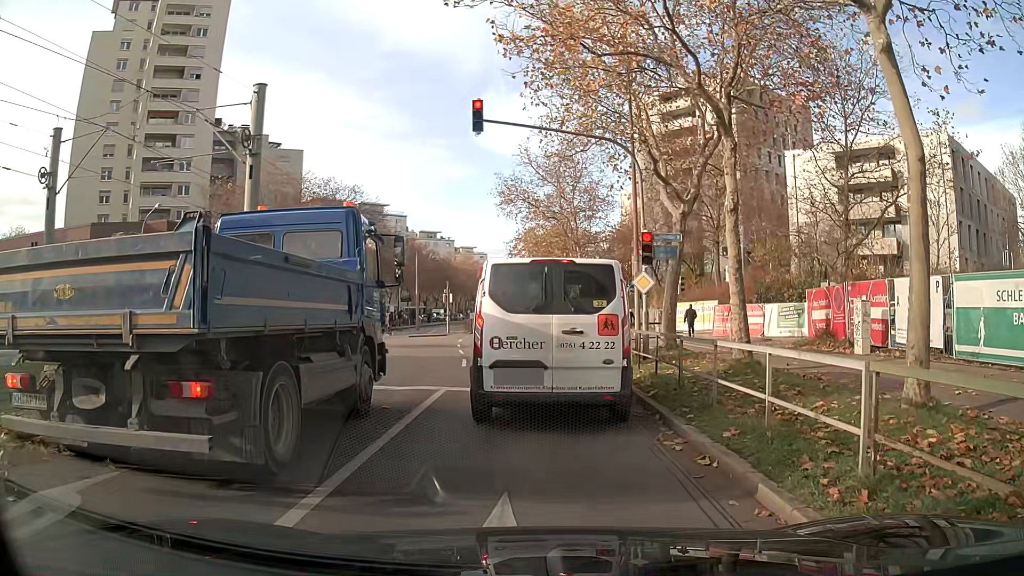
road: tertiary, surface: asphalt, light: Day
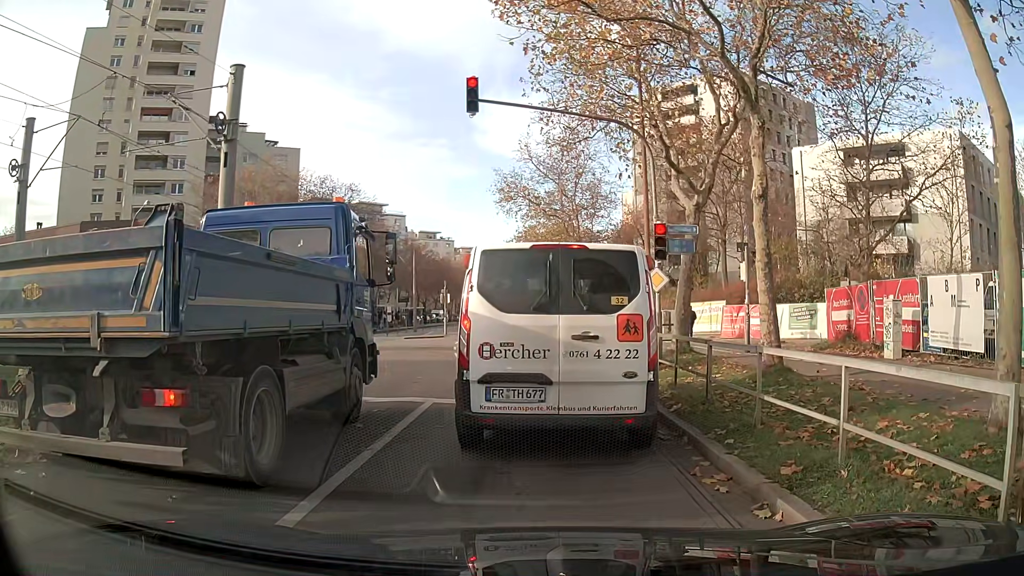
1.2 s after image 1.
(0.0, +1.6) m; -2°
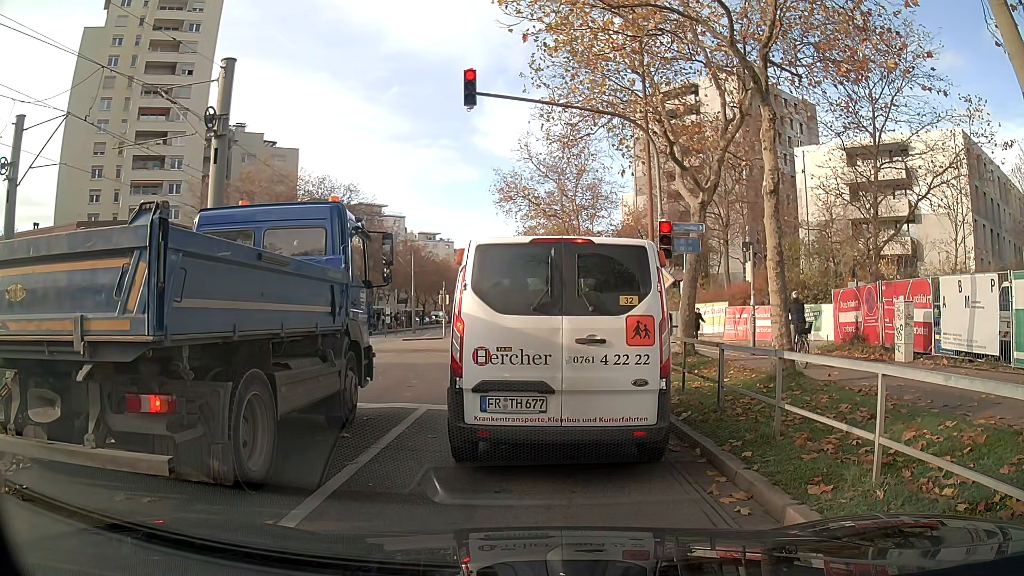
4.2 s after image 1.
(0.0, +0.6) m; 0°
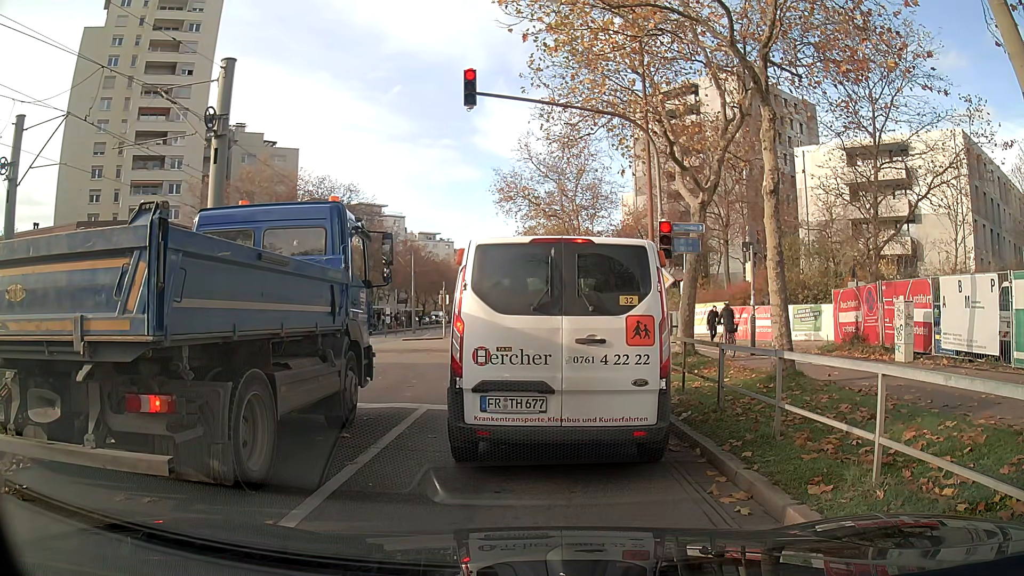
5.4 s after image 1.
(0.0, 0.0) m; 0°
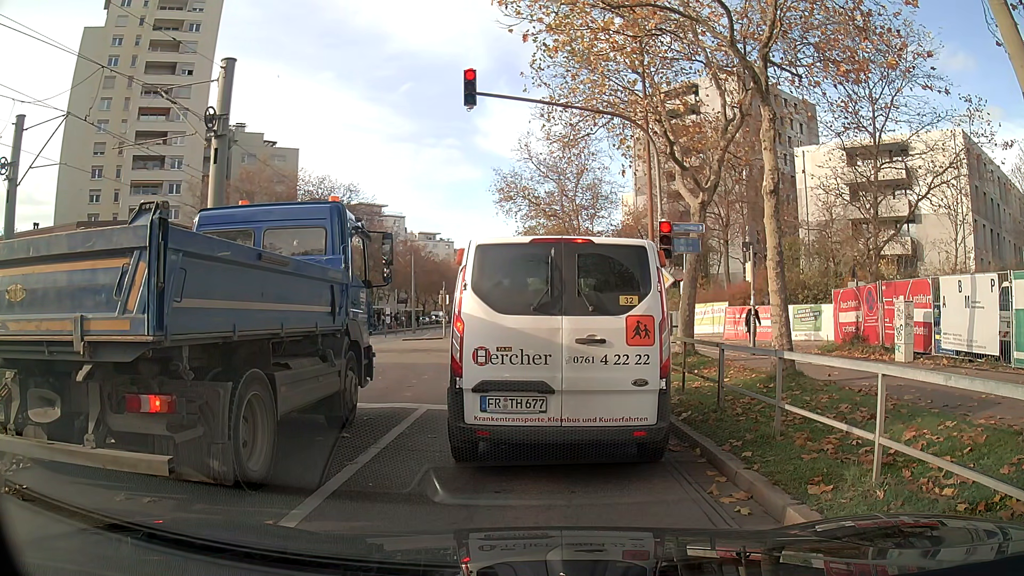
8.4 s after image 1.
(0.0, 0.0) m; 0°
